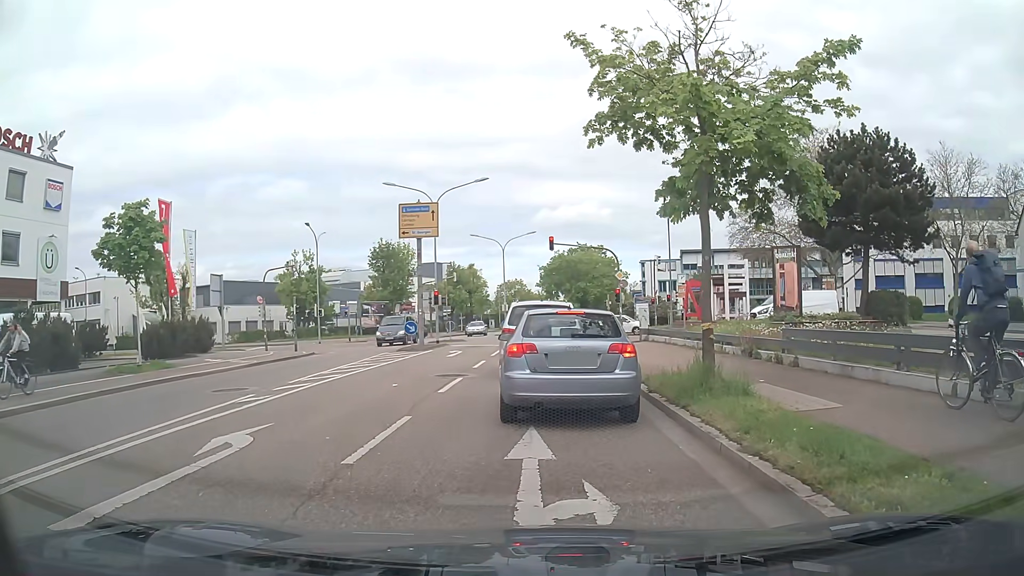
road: secondary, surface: asphalt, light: Day
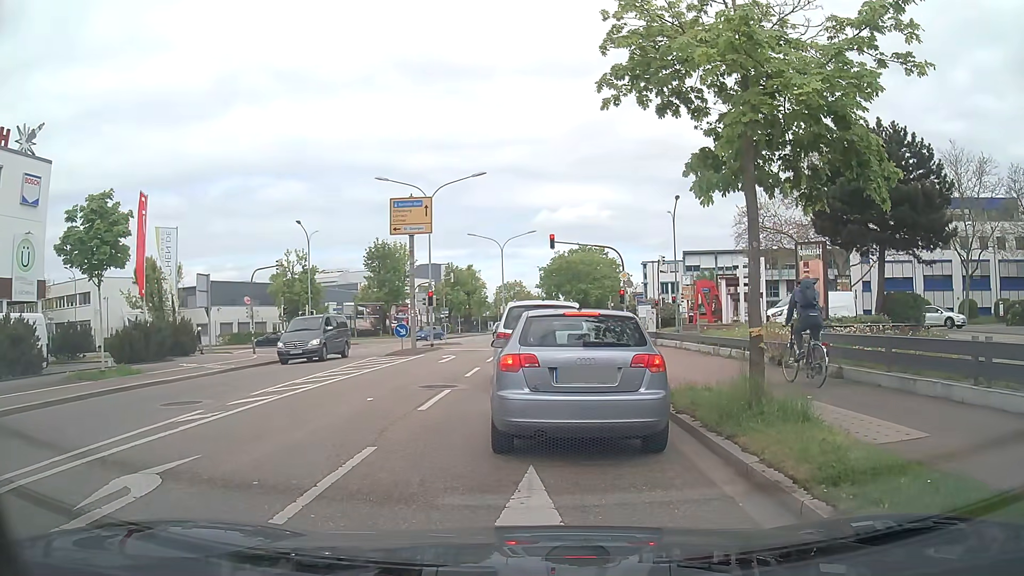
(0.0, +2.0) m; -1°
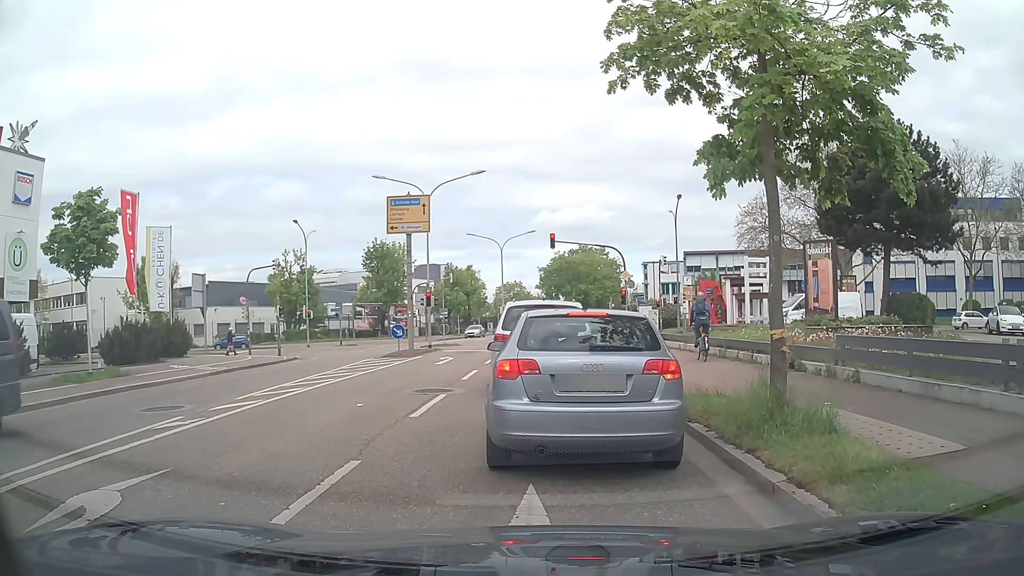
(0.0, +0.7) m; 0°
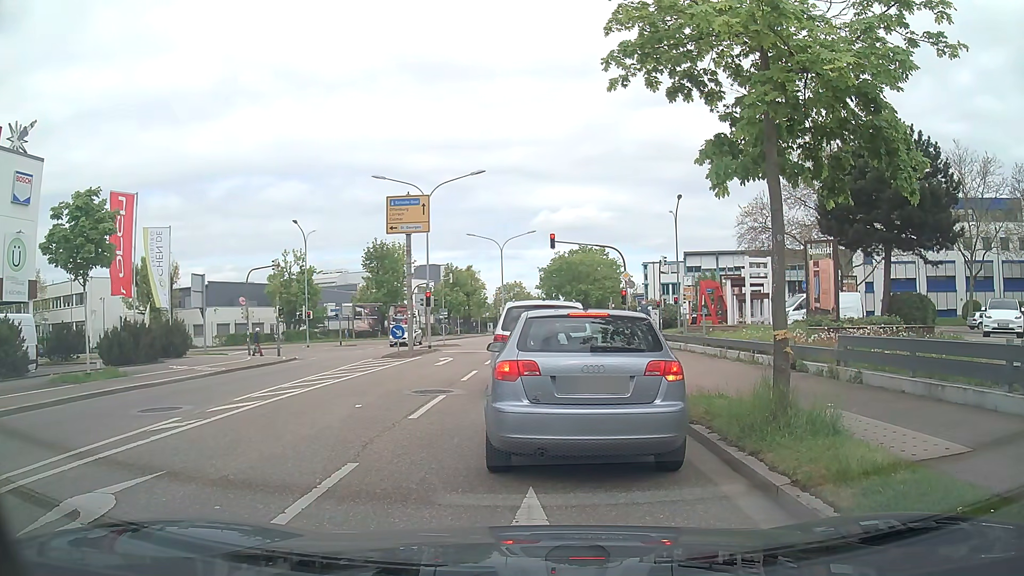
(0.0, +0.1) m; 0°
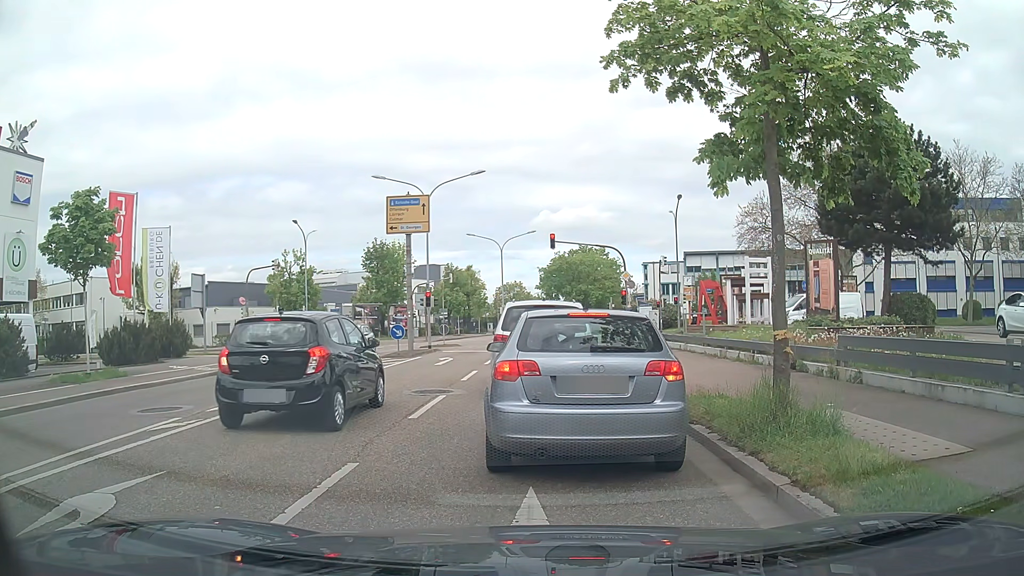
(0.0, 0.0) m; 0°
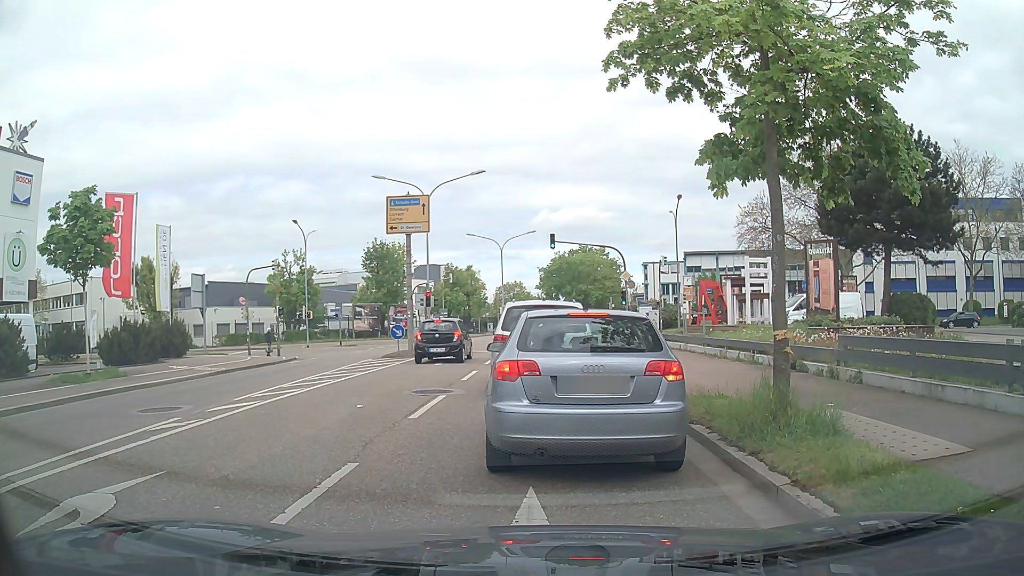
(0.0, 0.0) m; 0°
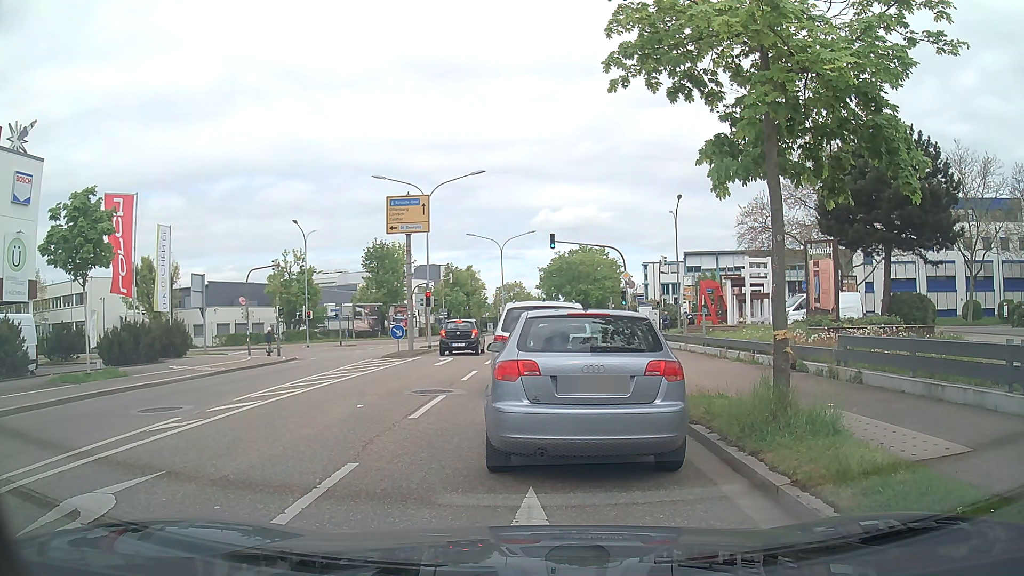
(0.0, 0.0) m; 0°
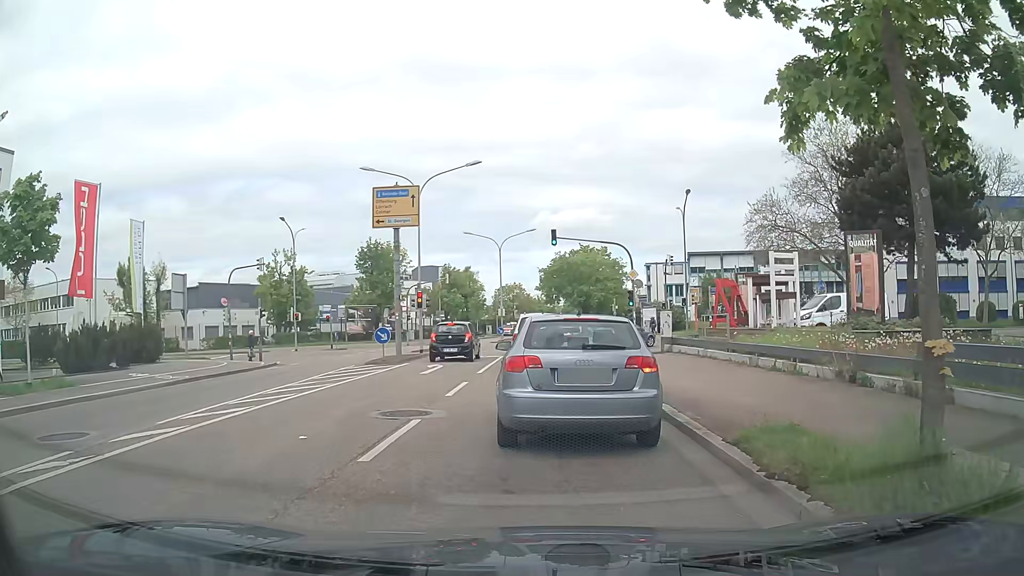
(0.0, +3.0) m; +1°
(0, +10) (0, +20) (0, +30) (0, +40) (0, +50) (0, +60) (+1, +70) (0, +80) (+1, +90) (+1, +100) m
